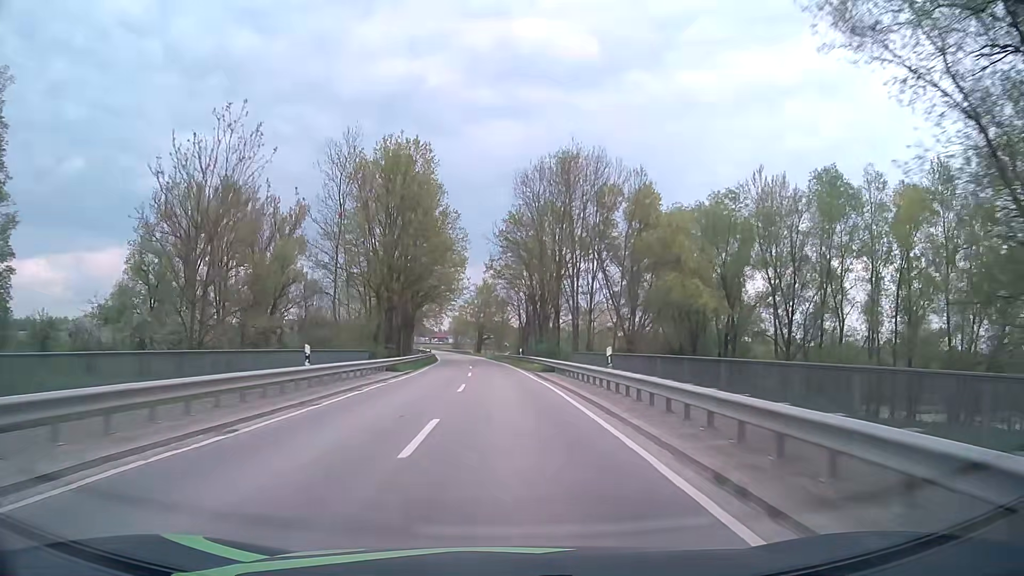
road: tertiary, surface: asphalt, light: Day
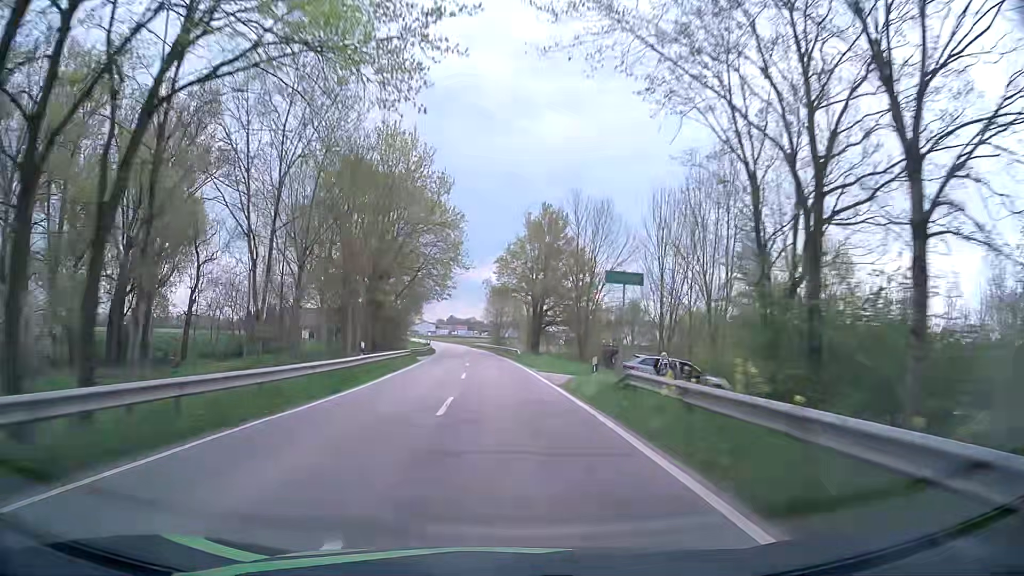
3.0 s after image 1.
(-2.7, +68.0) m; -5°
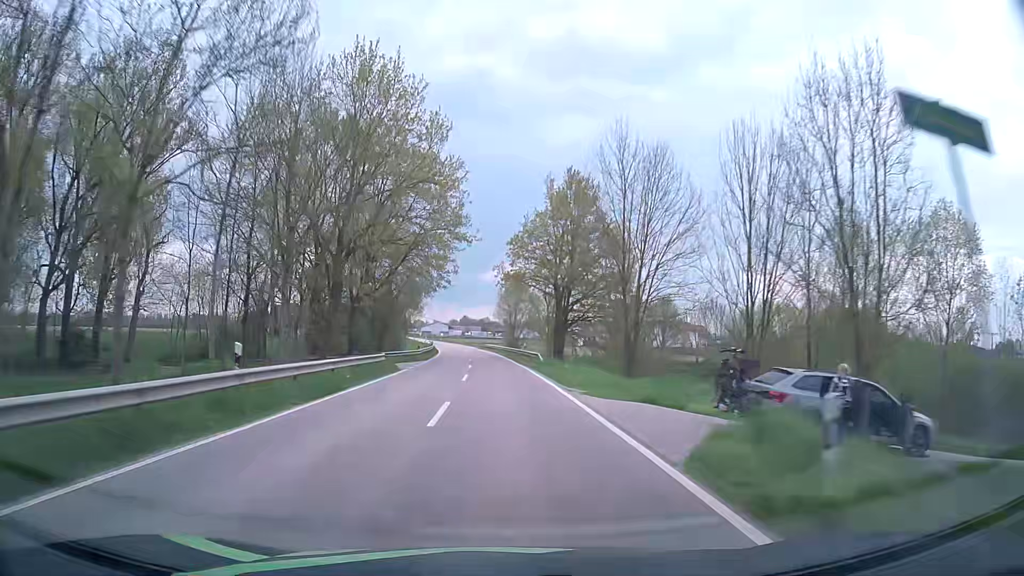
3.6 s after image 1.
(-0.1, +13.7) m; -1°
(0, +10) (0, +20) (0, +30) (-1, +40) (-1, +50) (-2, +60) (-3, +70) (-4, +80) (-5, +90) (-6, +100) m
